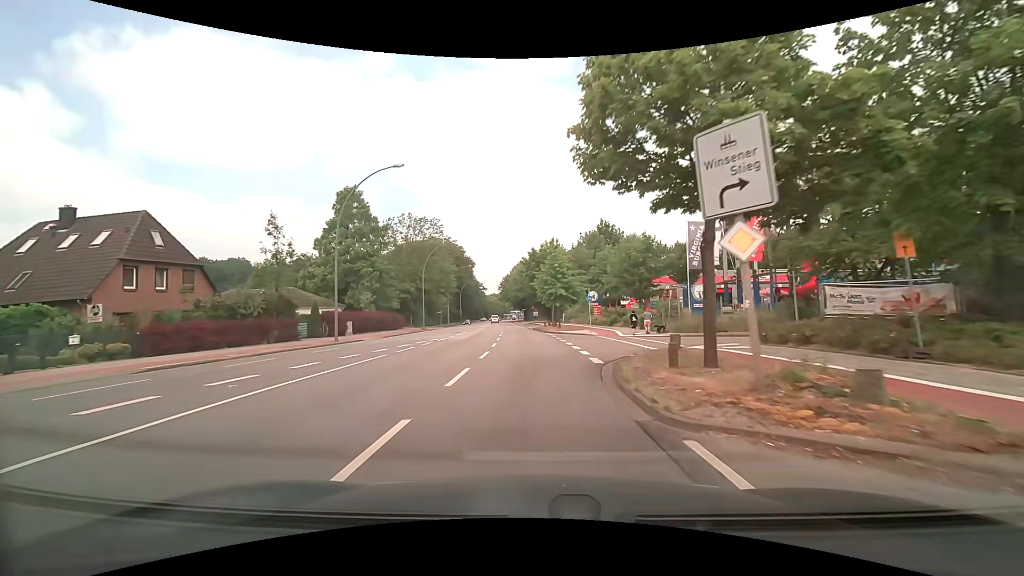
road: secondary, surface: asphalt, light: Day
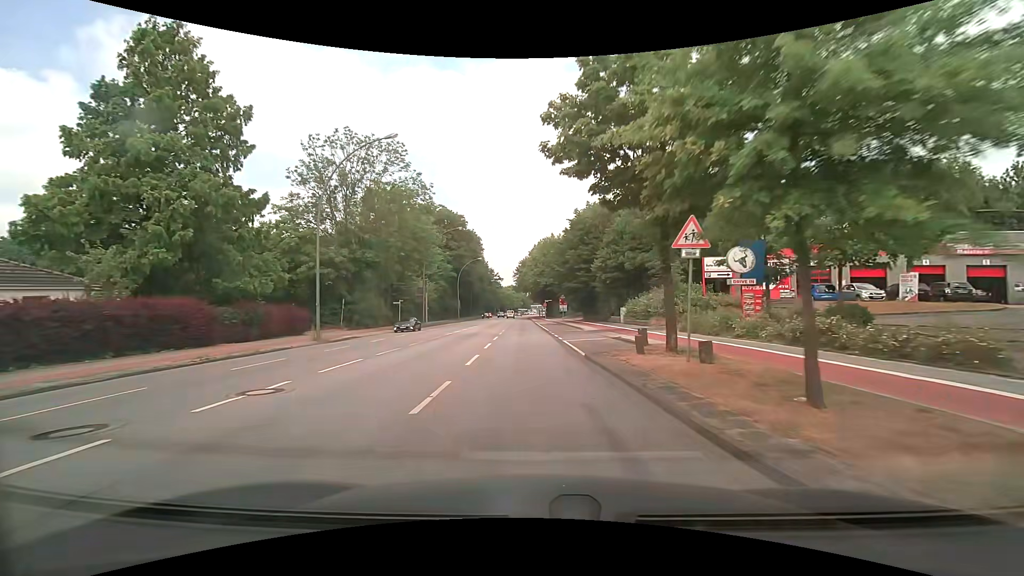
(-0.8, +39.0) m; -2°
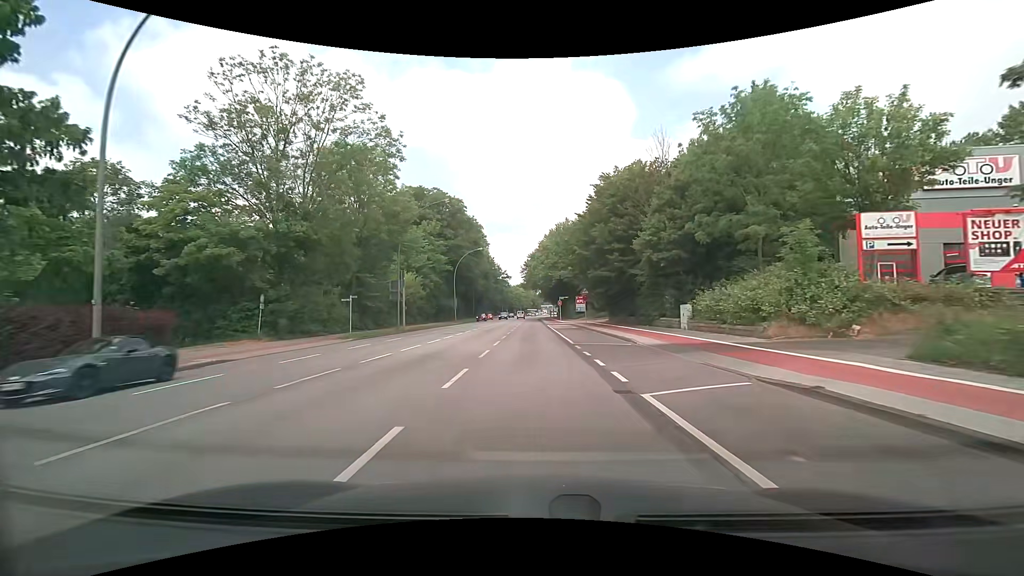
(-0.3, +15.7) m; -2°
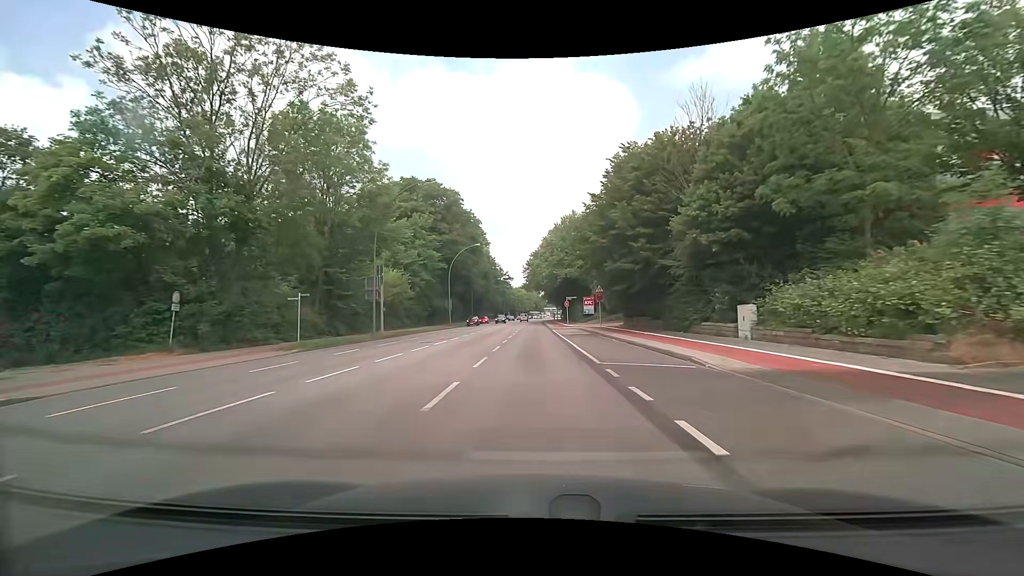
(0.0, +7.9) m; 0°
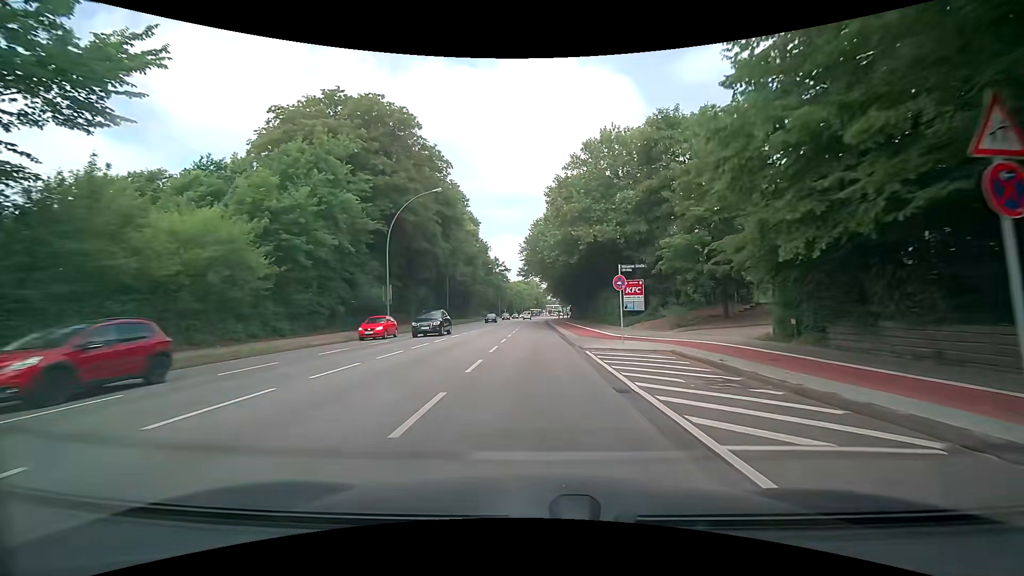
(+0.2, +31.4) m; 0°
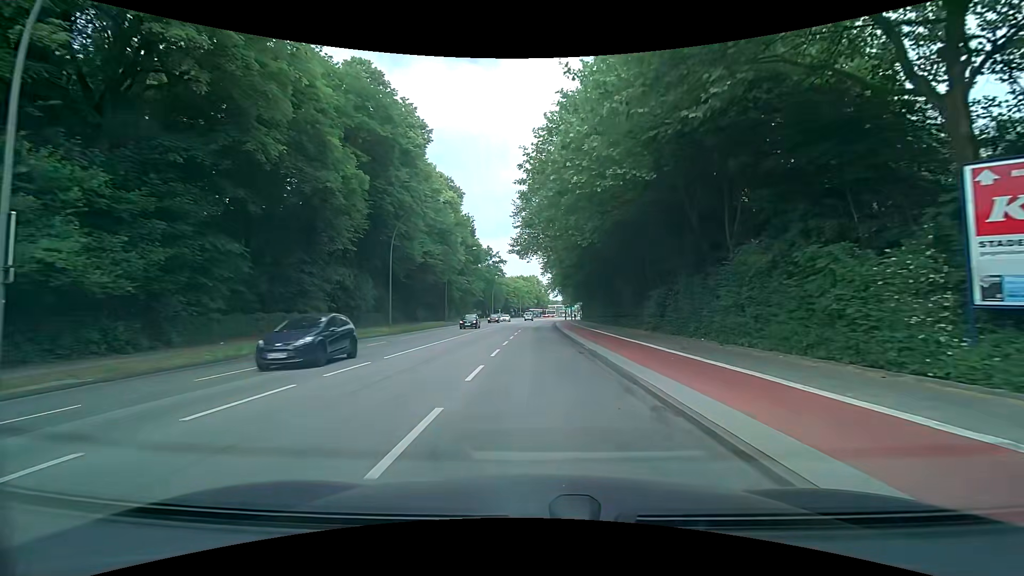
(-0.1, +31.2) m; 0°
(0, +10) (0, +20) (0, +30) (0, +40) (0, +50) (0, +60) (+1, +70) (+1, +80) (+2, +90) (+2, +100) m
